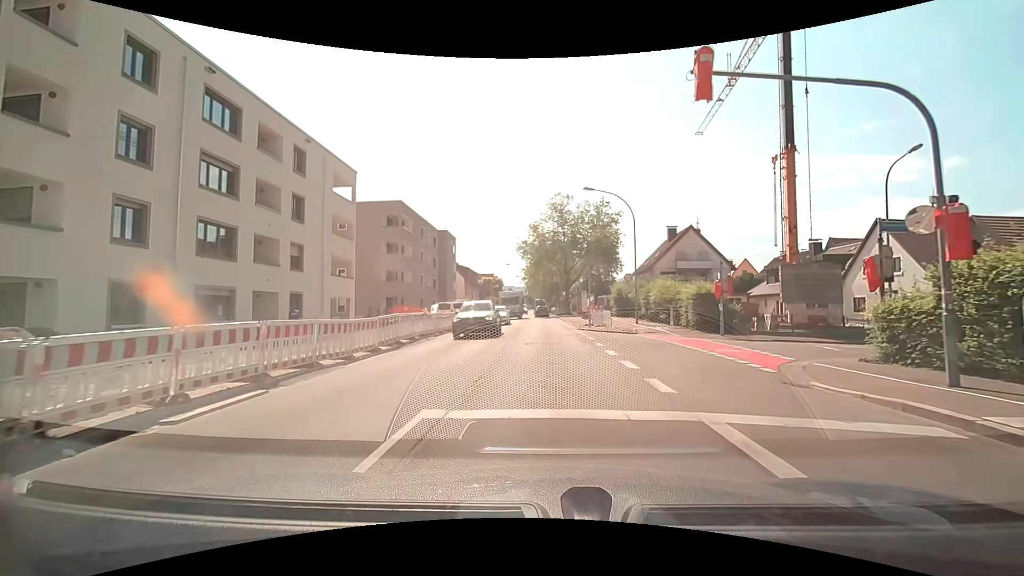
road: secondary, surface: asphalt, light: Day
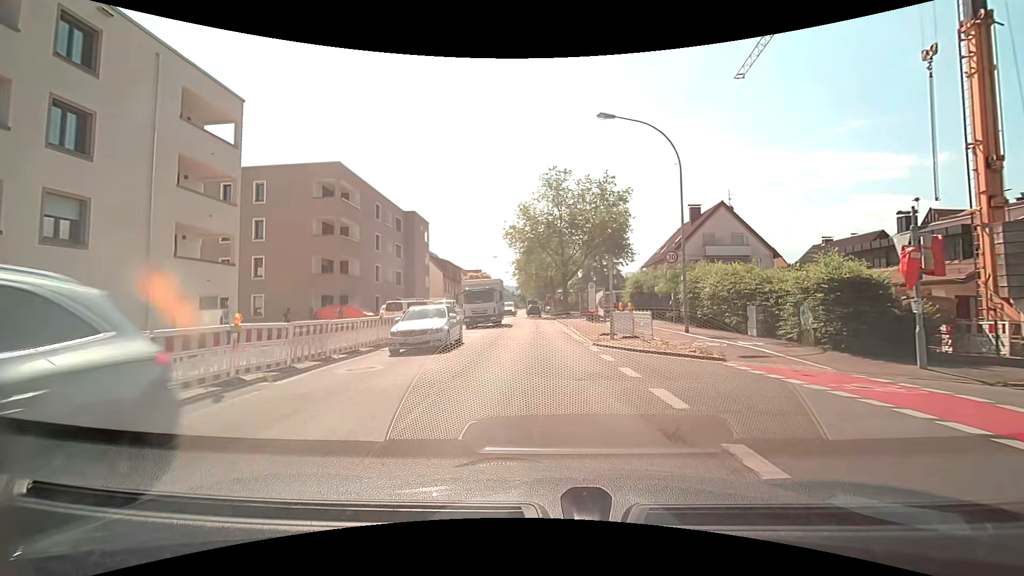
(0.0, +13.7) m; +1°
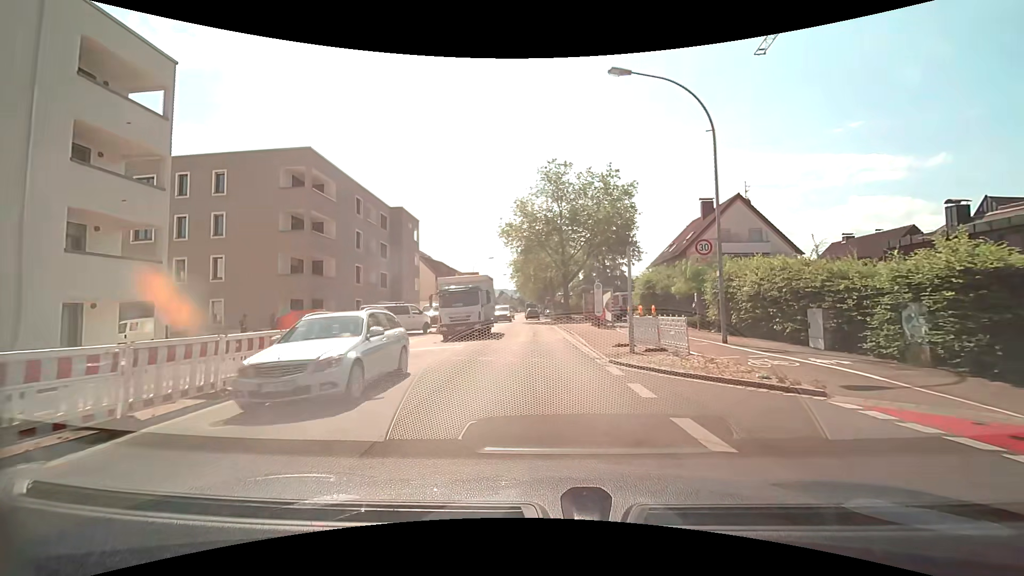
(0.0, +4.6) m; 0°
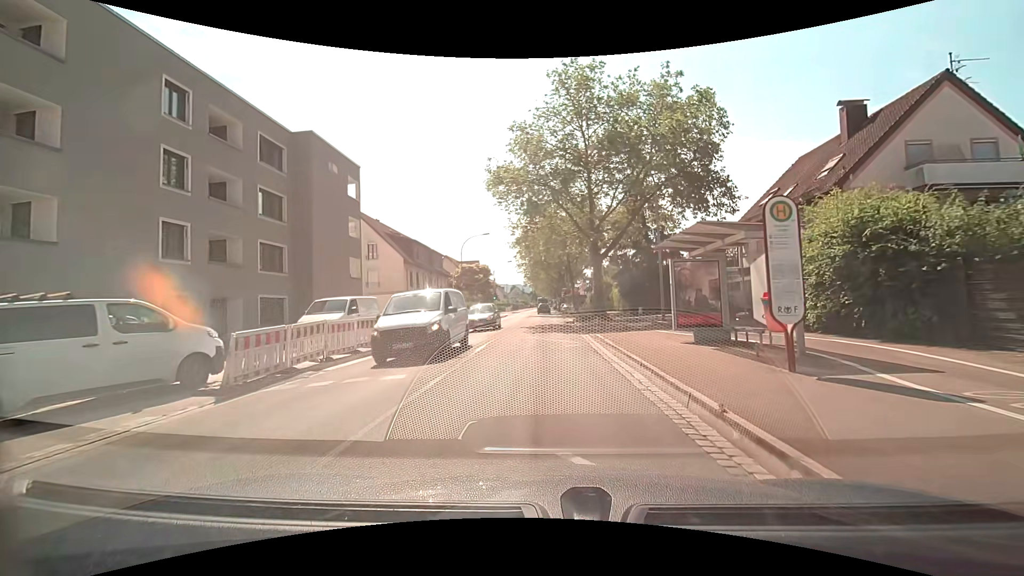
(-0.3, +22.0) m; -2°
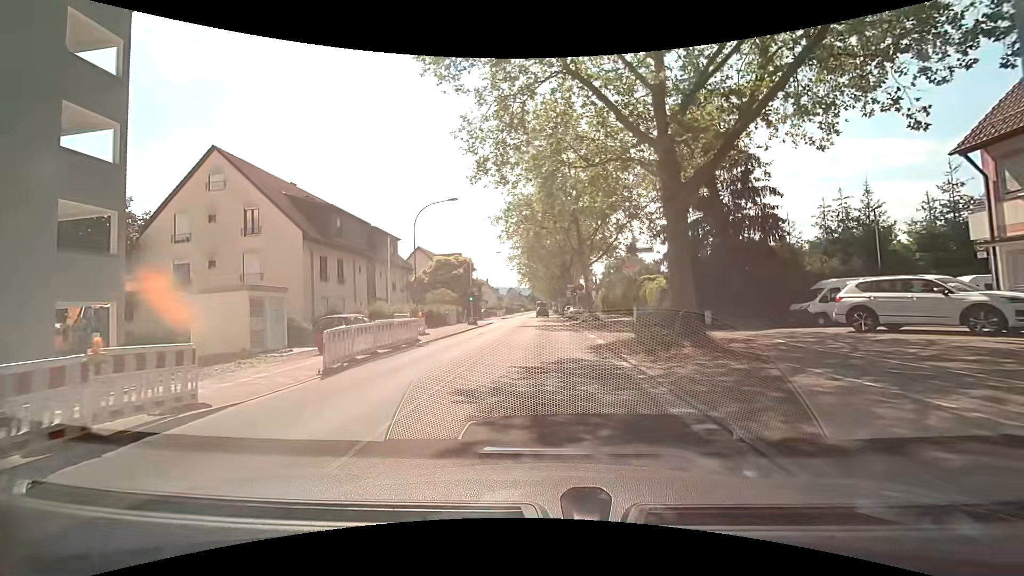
(0.0, +20.6) m; +1°
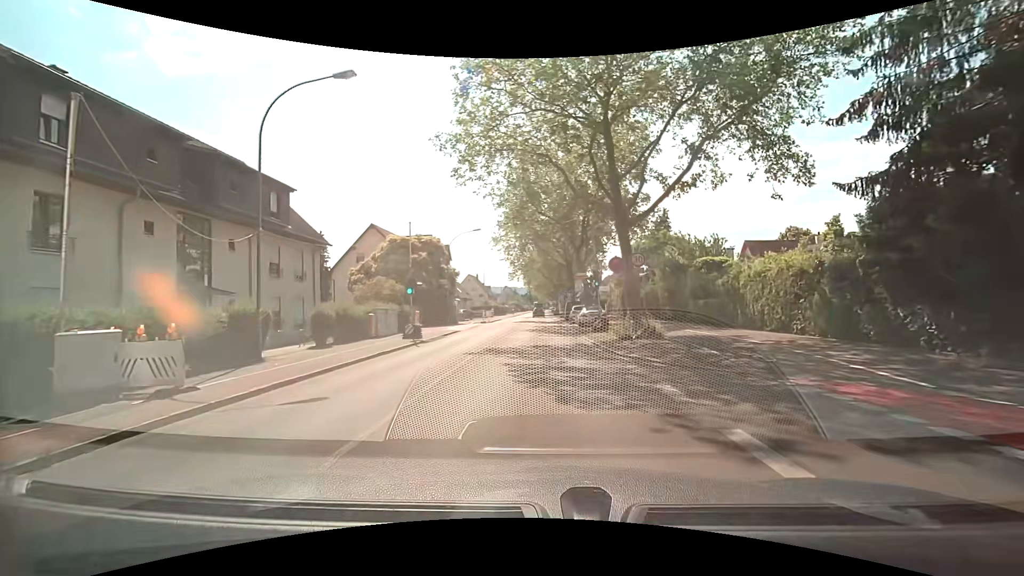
(-0.1, +20.4) m; -1°
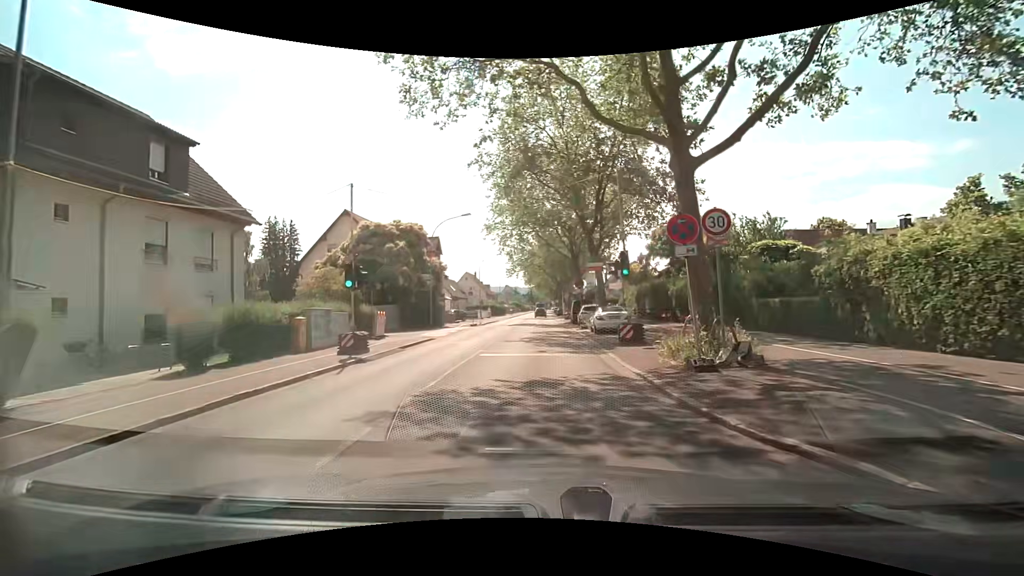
(+0.1, +8.3) m; +1°
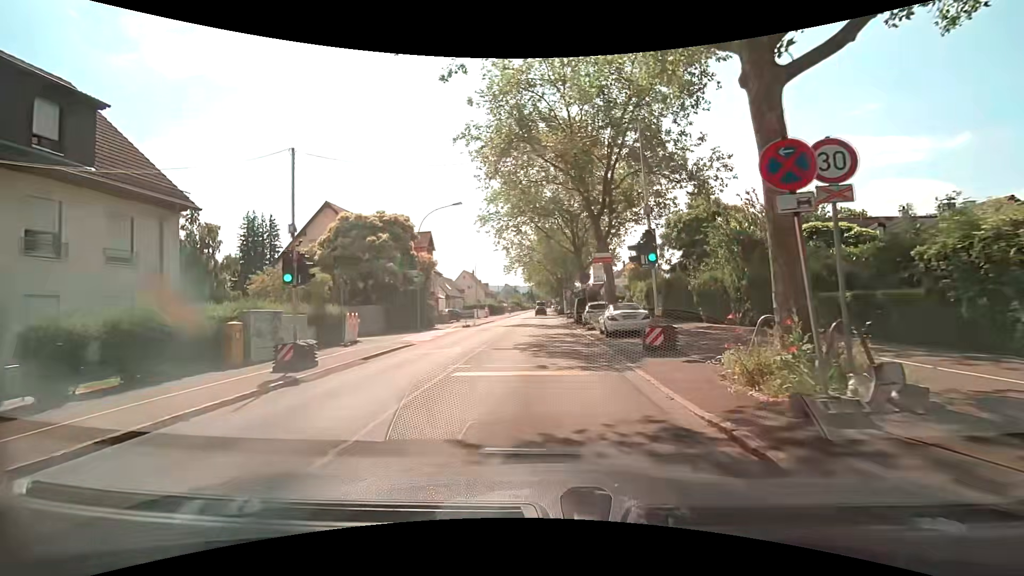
(0.0, +4.2) m; 0°
(0, +10) (0, +20) (0, +30) (0, +40) (0, +50) (0, +60) (-1, +70) (-1, +80) (-1, +90) (-1, +100) m
